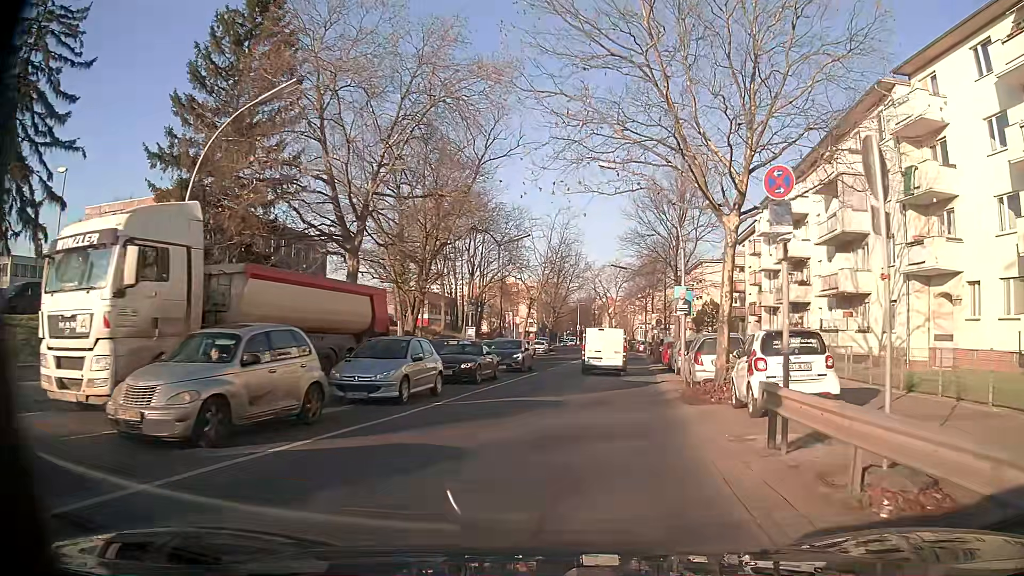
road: secondary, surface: asphalt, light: Day
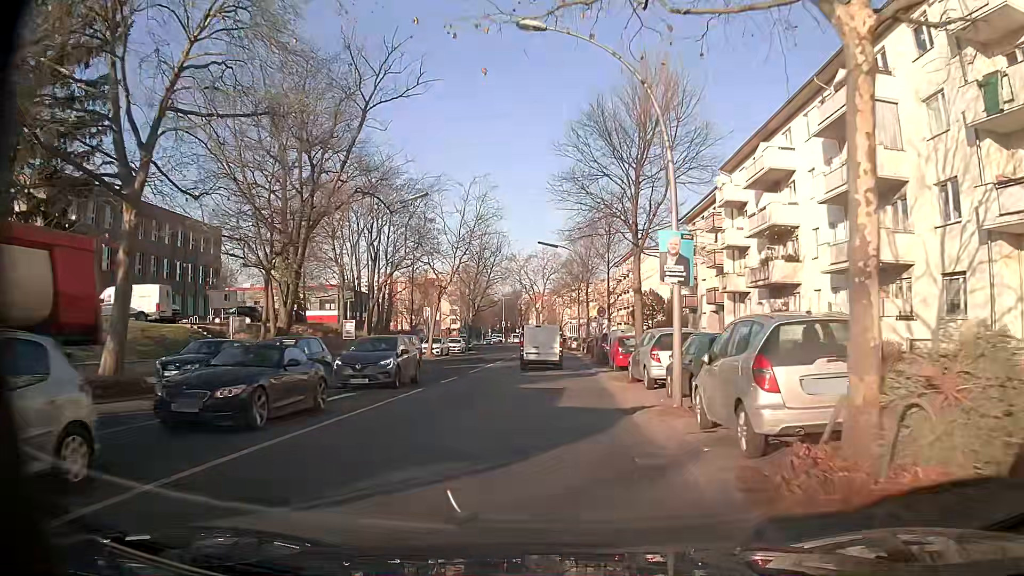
(+0.9, +11.4) m; +6°
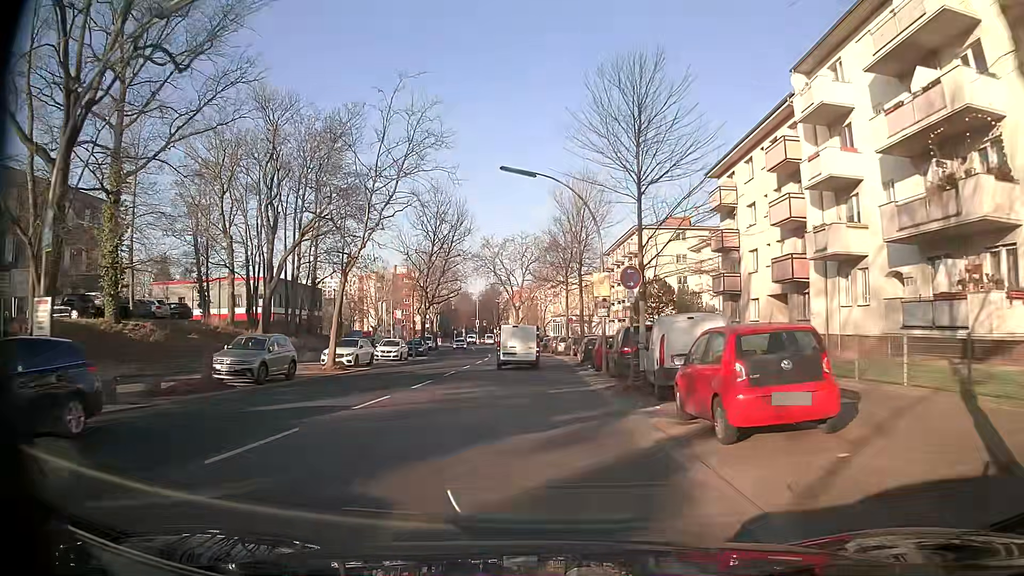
(+0.5, +20.0) m; +1°
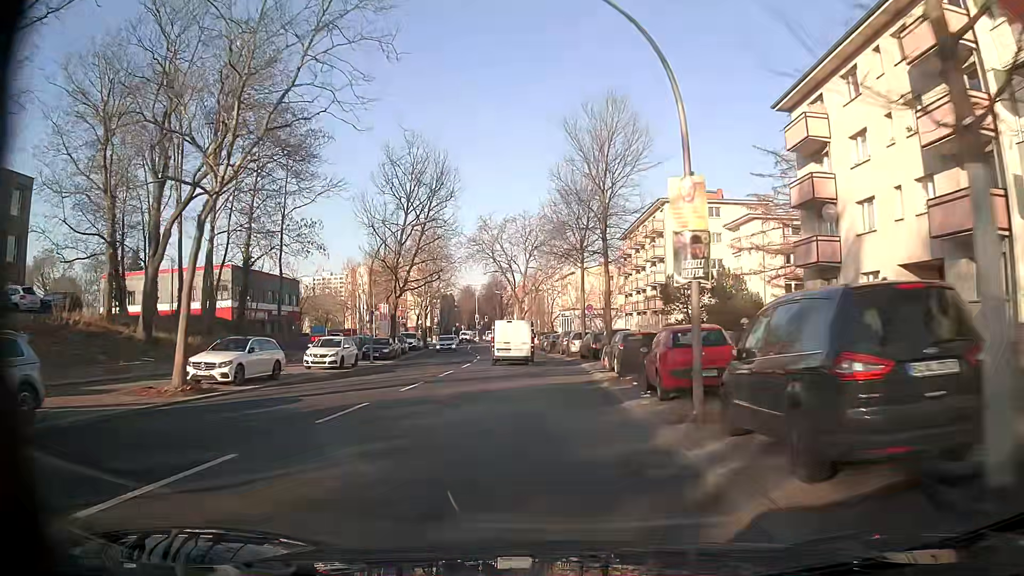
(0.0, +14.7) m; 0°
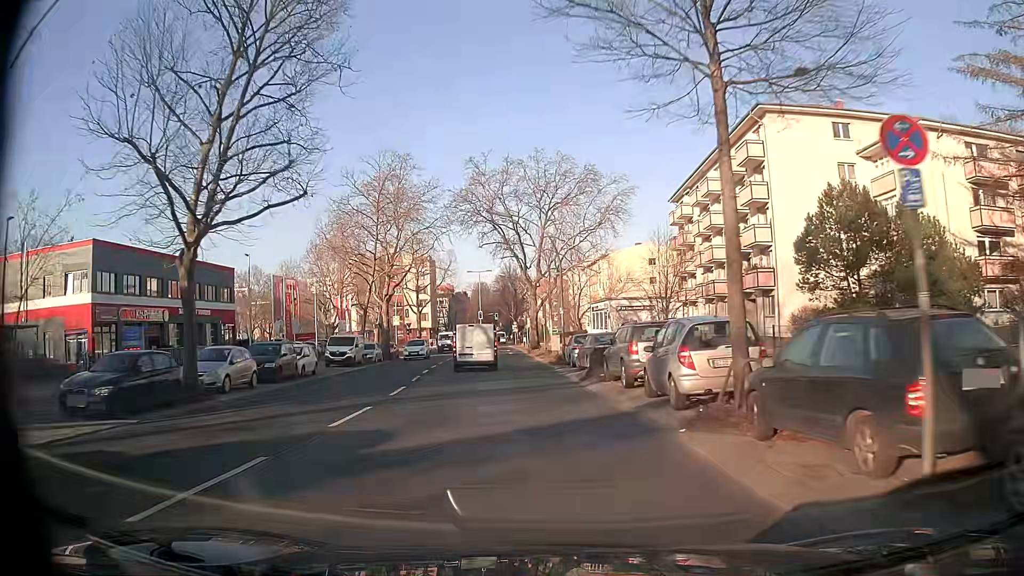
(-0.3, +29.8) m; -2°
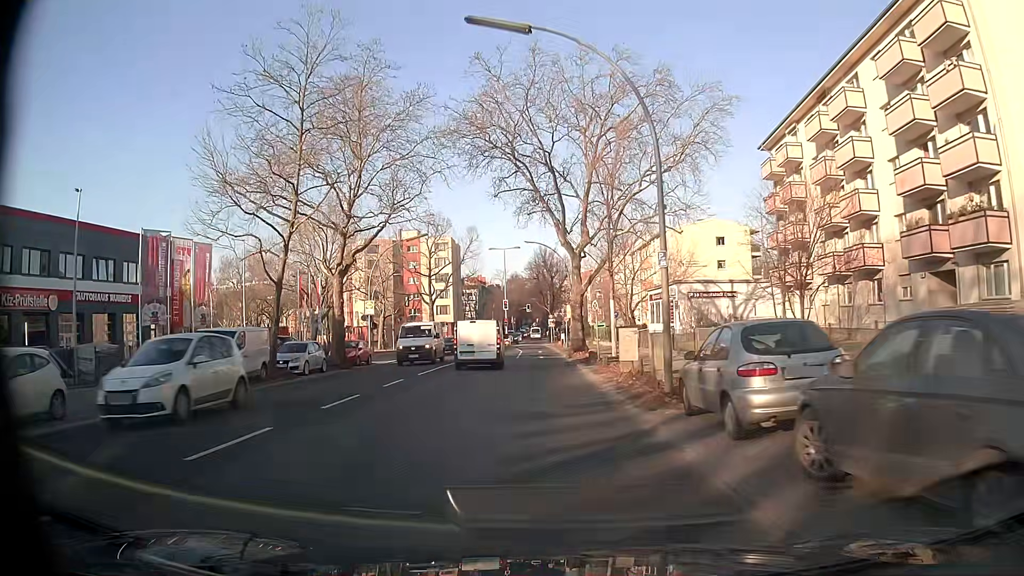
(-0.6, +21.4) m; -3°
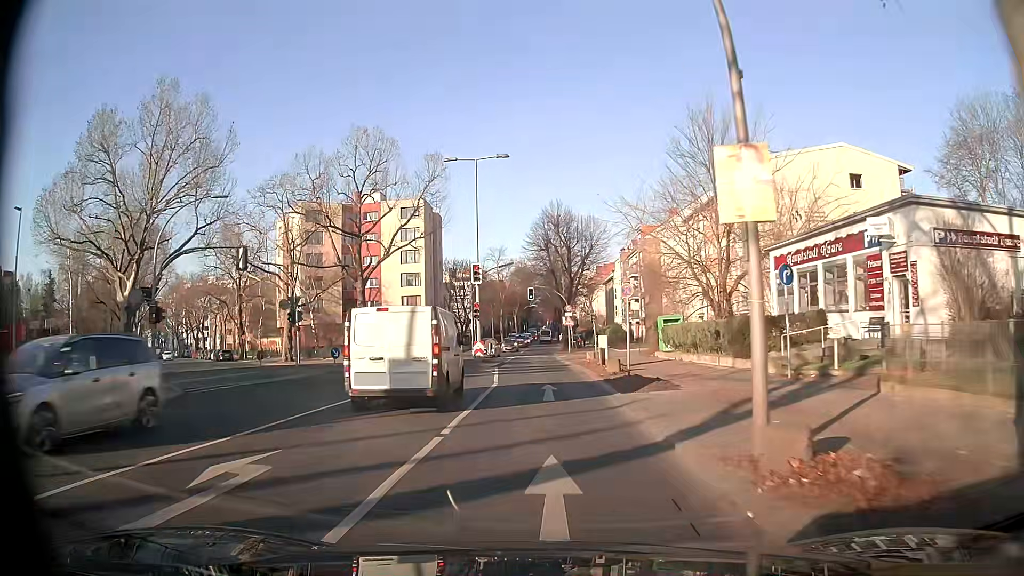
(-0.4, +38.6) m; -1°
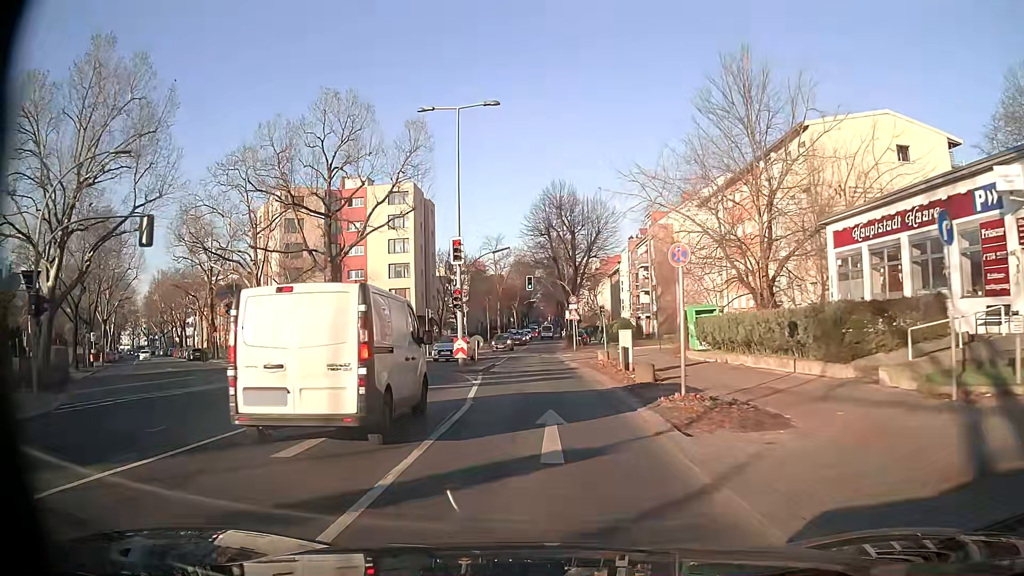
(0.0, +7.7) m; 0°
(0, +10) (0, +20) (-1, +30) (-1, +40) (-1, +50) (-1, +60) (-1, +70) (0, +80) (0, +90) (0, +100) m
